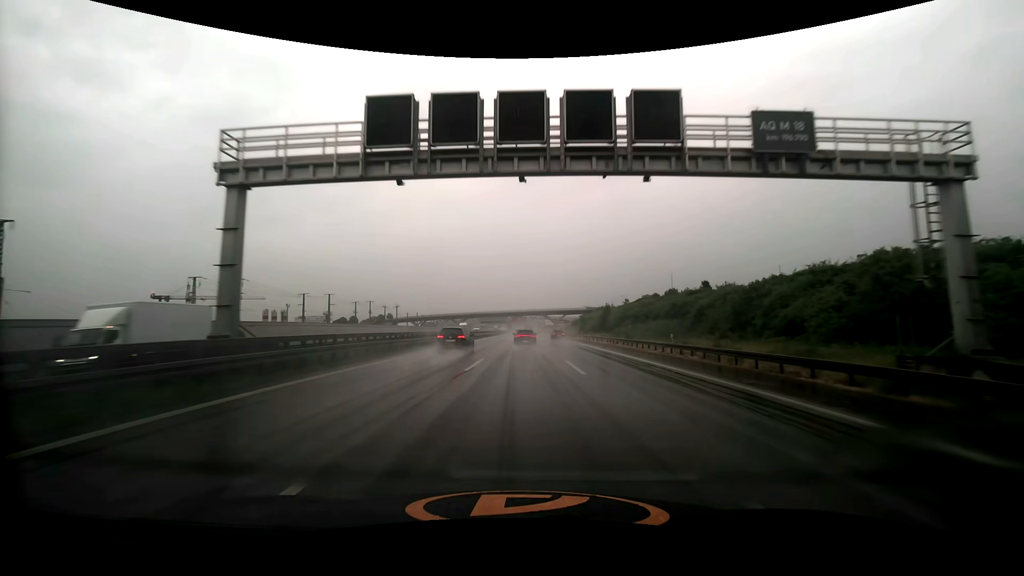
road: motorway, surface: asphalt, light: Day
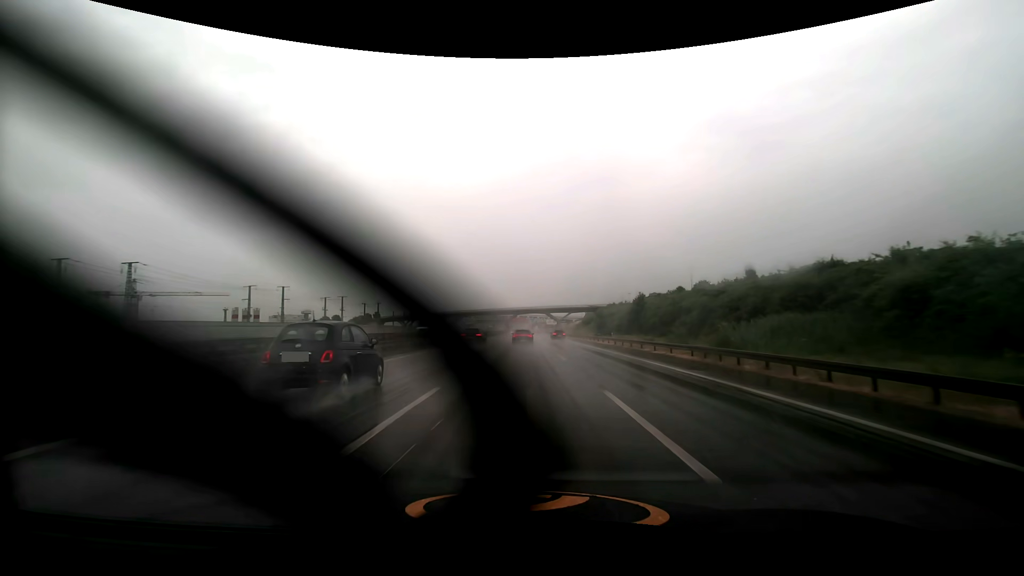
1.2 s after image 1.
(0.0, +29.2) m; 0°
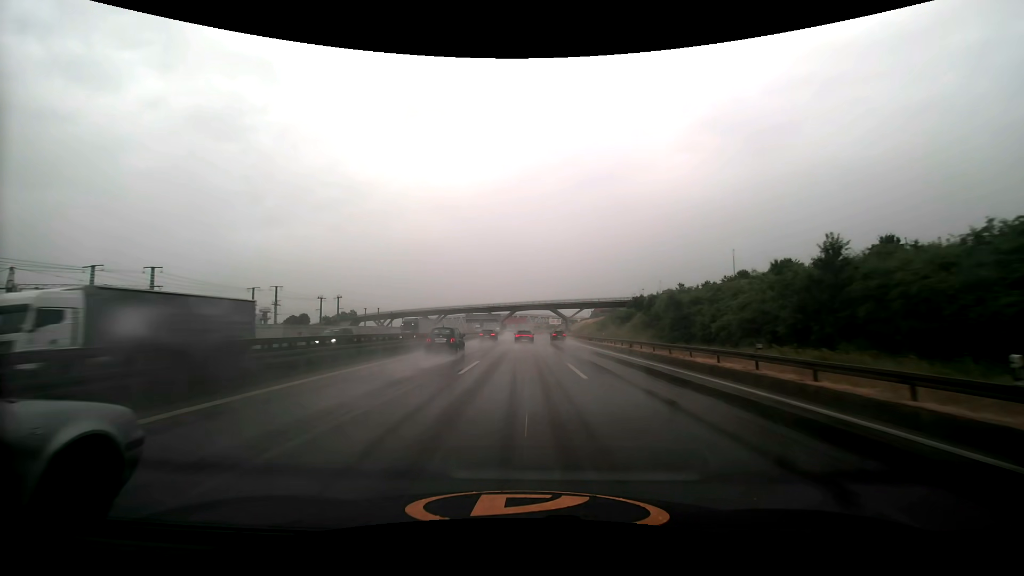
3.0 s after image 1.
(0.0, +44.0) m; 0°
(0, +10) (0, +20) (0, +30) (0, +40) (0, +50) (0, +60) (0, +70) (0, +80) (0, +90) (0, +100) m
